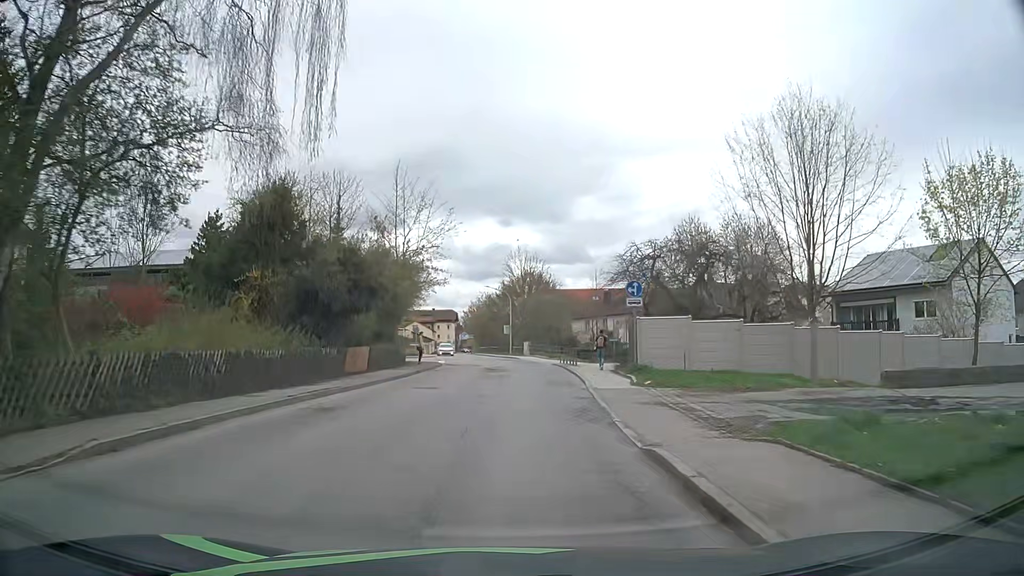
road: secondary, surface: asphalt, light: Day
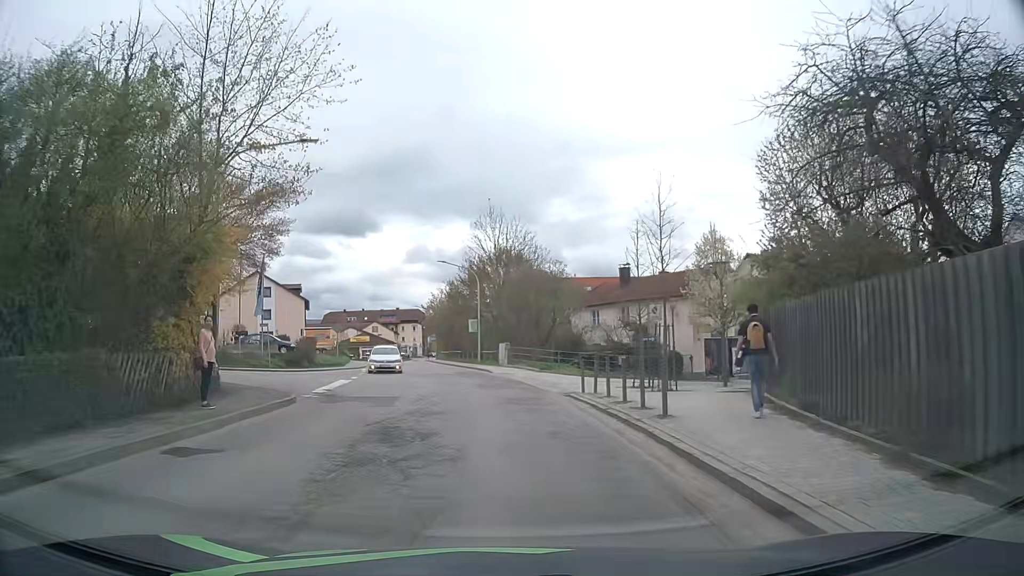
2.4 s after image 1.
(+0.5, +23.5) m; +2°
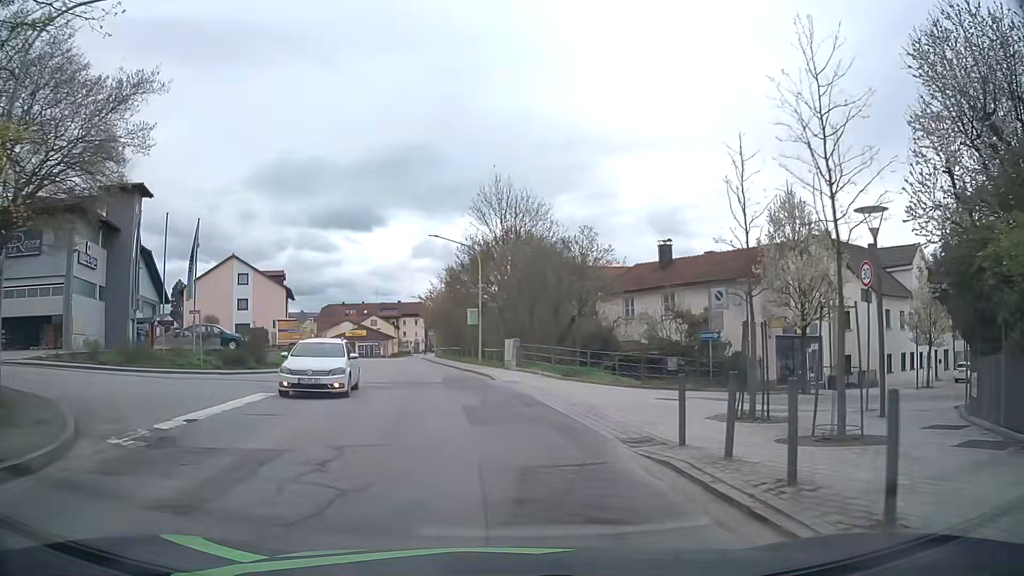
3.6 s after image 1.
(0.0, +9.6) m; -1°
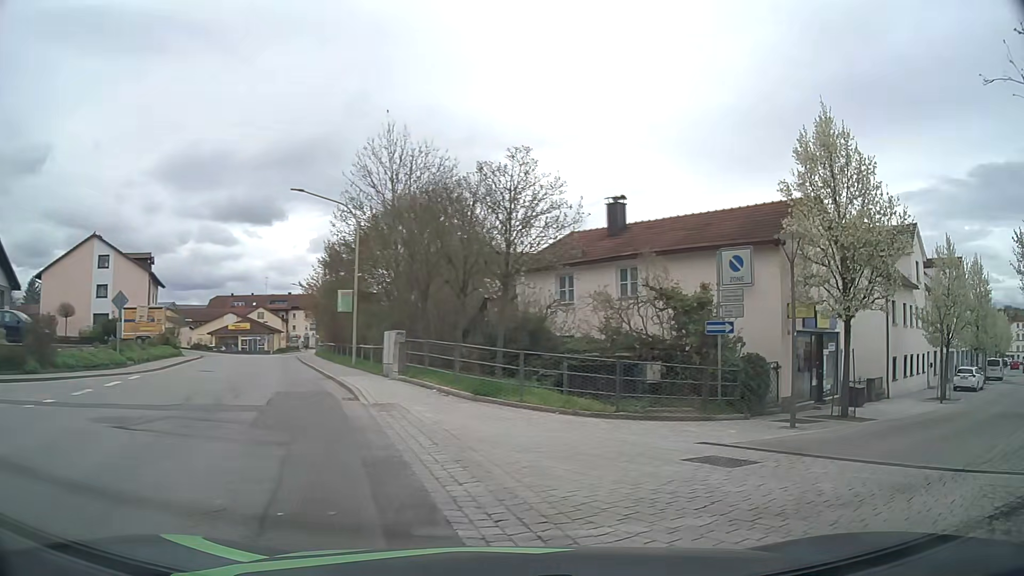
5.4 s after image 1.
(+0.3, +10.3) m; +9°
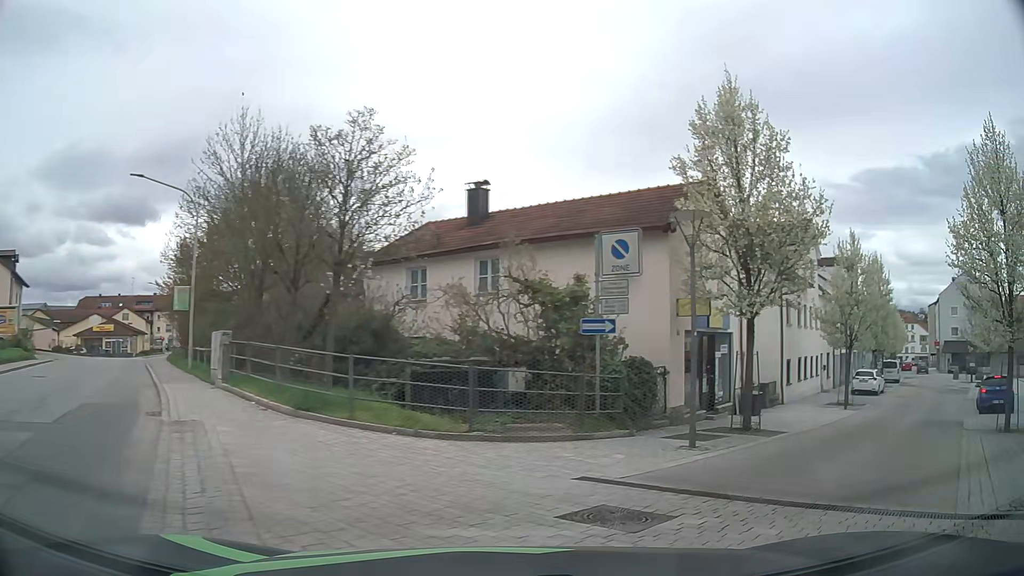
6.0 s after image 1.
(+0.3, +2.8) m; +13°
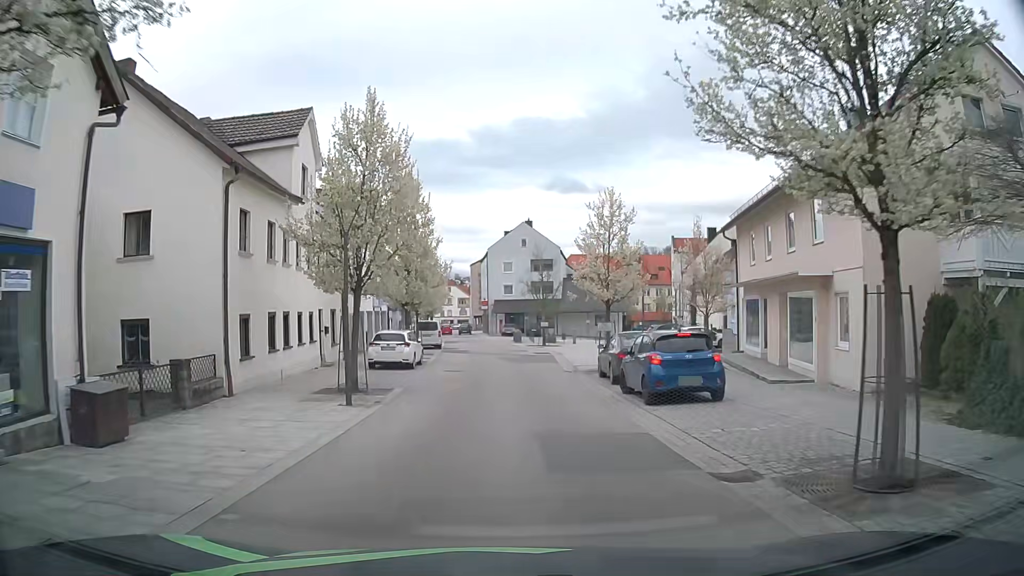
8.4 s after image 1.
(+5.8, +12.5) m; +39°
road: residential
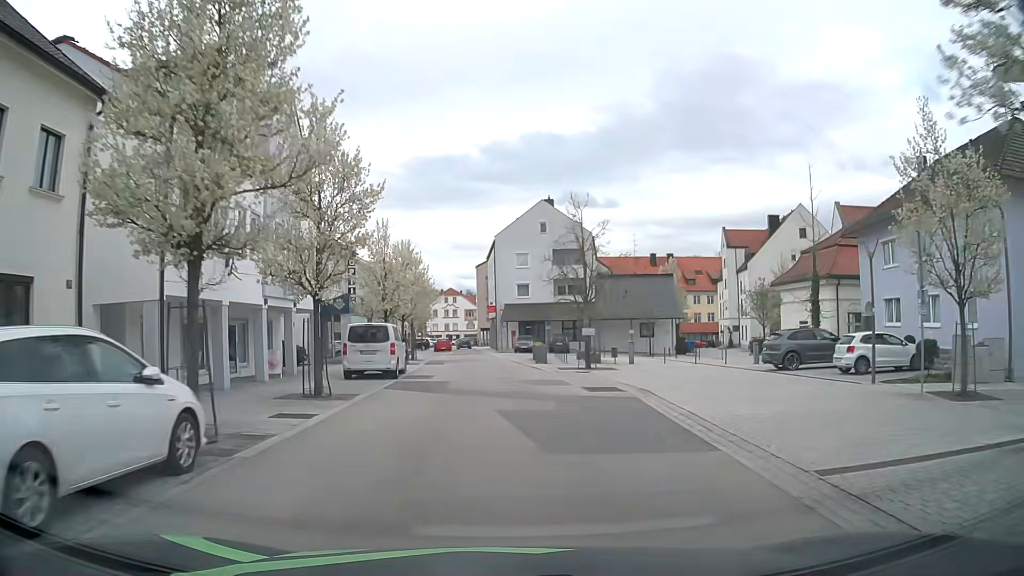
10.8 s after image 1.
(0.0, +22.3) m; -1°
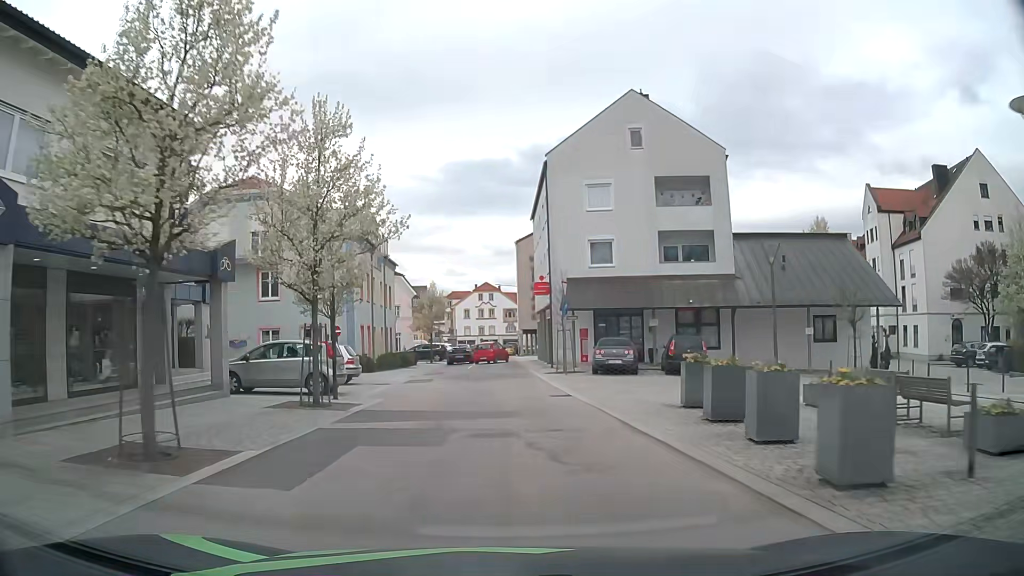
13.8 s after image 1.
(-0.7, +30.2) m; -3°
(0, +10) (0, +20) (-1, +30) (-1, +40) (-1, +50) (-1, +60) (-3, +70) (-3, +80) (-3, +90) (+1, +99) m
